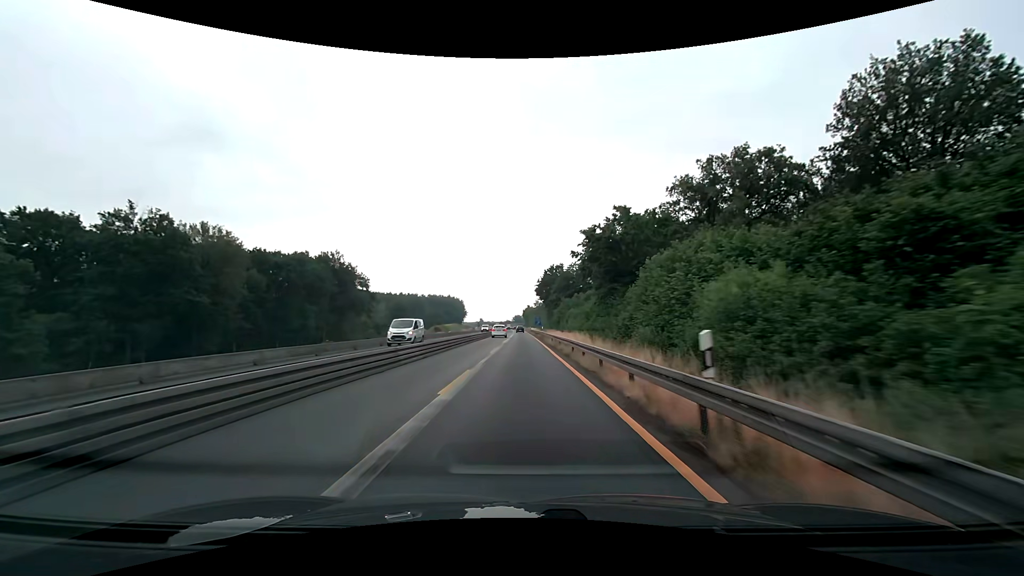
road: motorway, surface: asphalt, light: Day
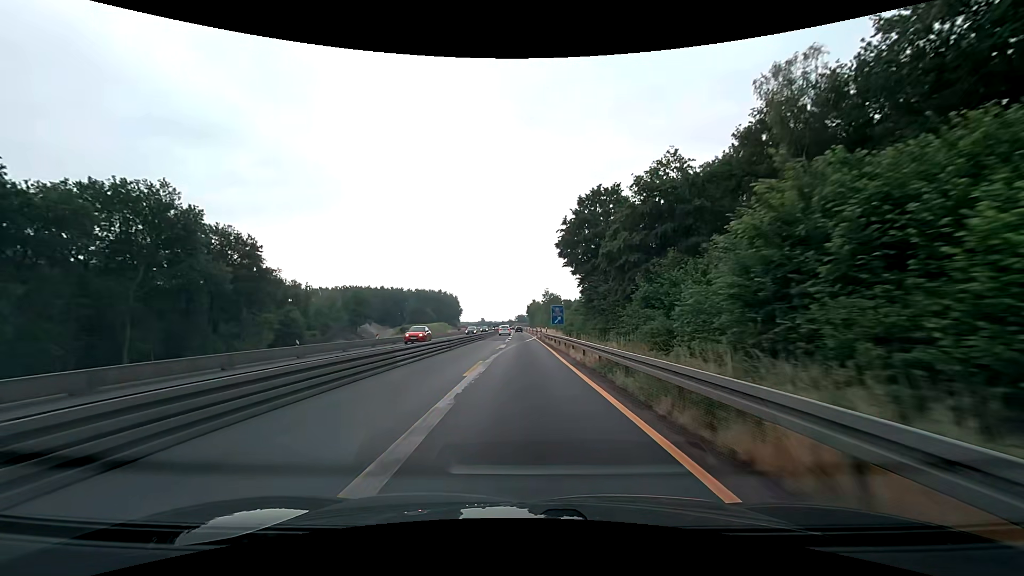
(-0.3, +62.7) m; 0°
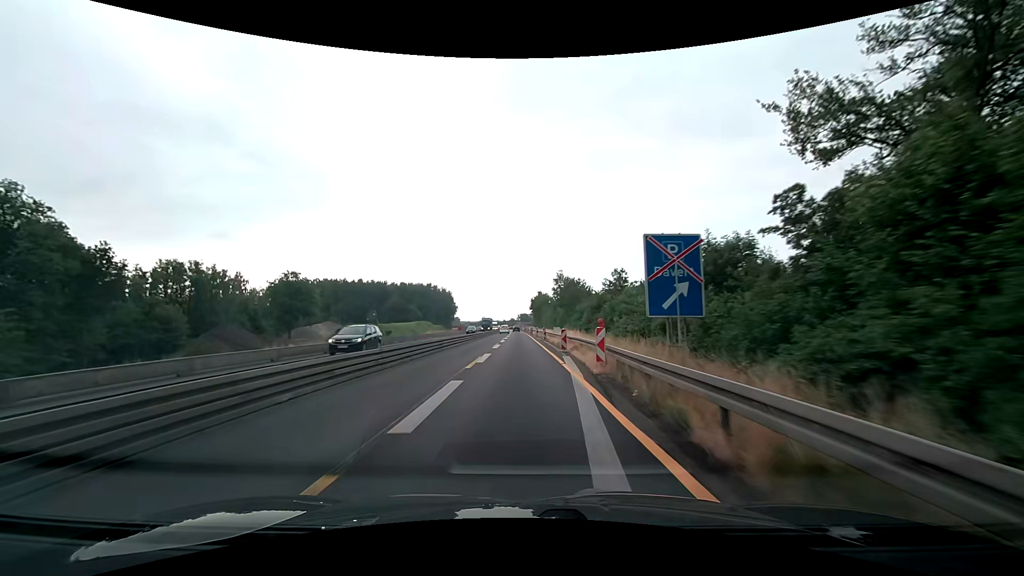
(-0.1, +50.2) m; 0°
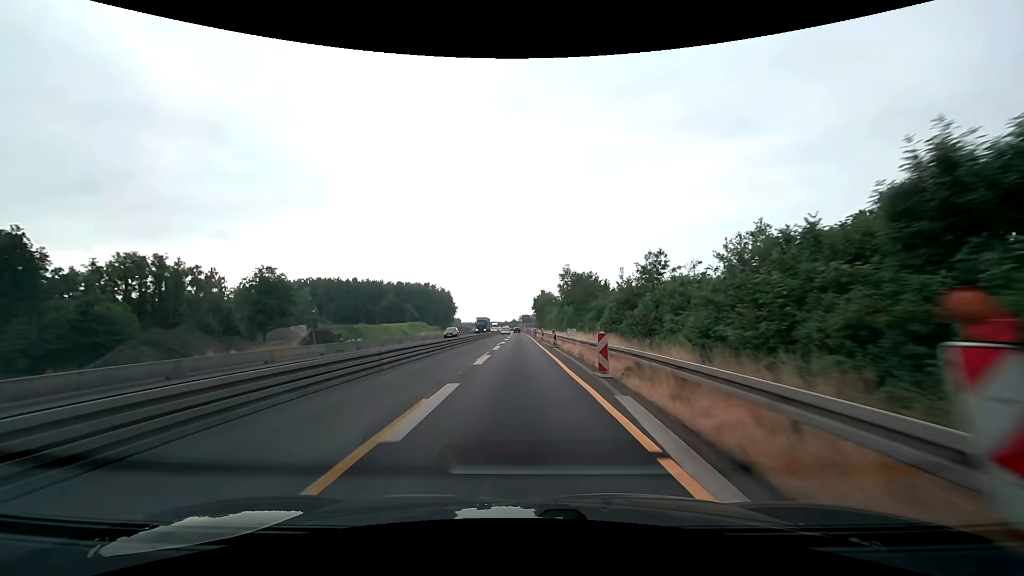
(0.0, +12.6) m; 0°
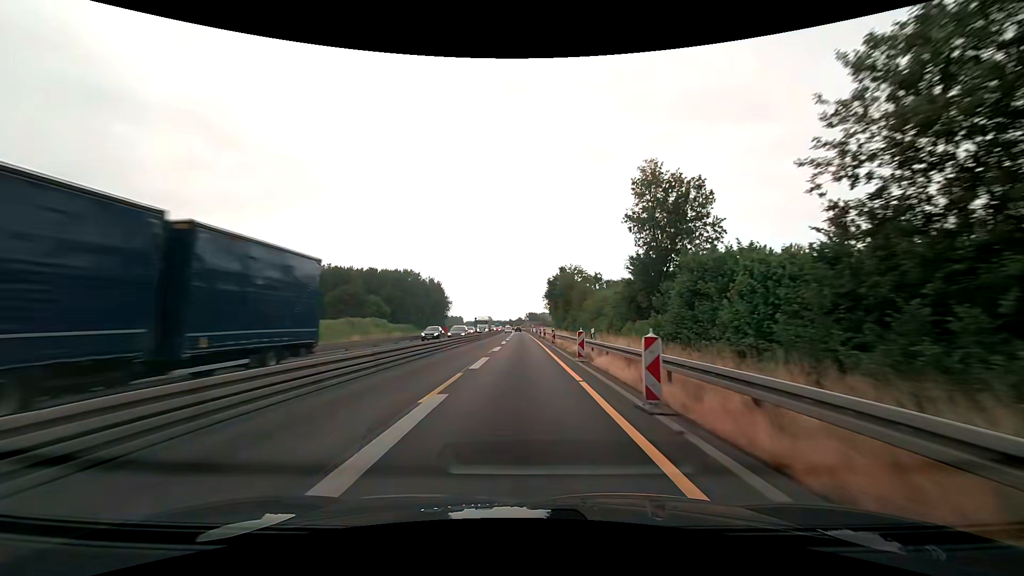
(-0.3, +62.8) m; -1°
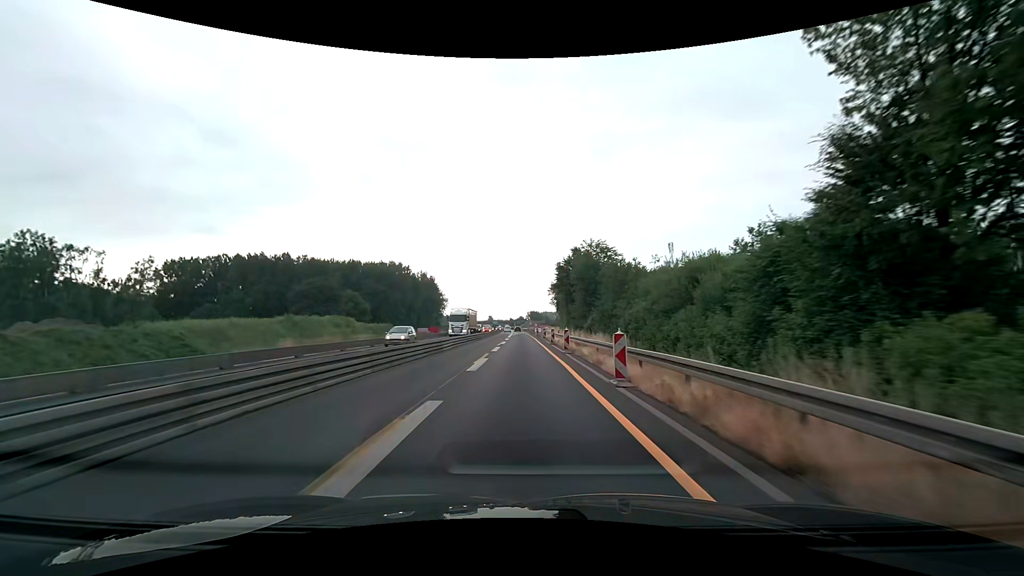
(0.0, +25.1) m; 0°
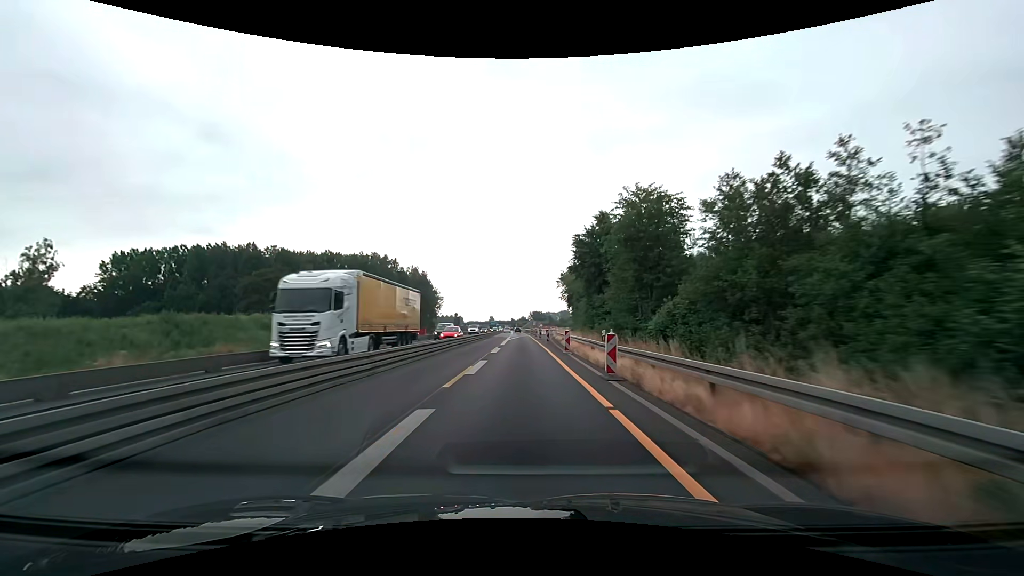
(-0.1, +25.1) m; 0°
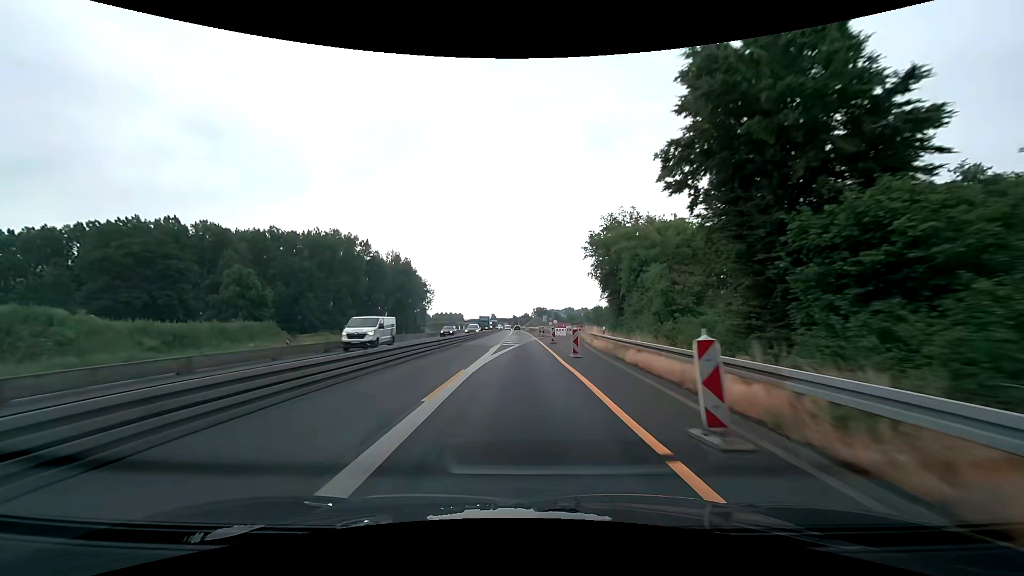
(-0.1, +37.7) m; 0°
(0, +10) (0, +20) (0, +30) (0, +40) (0, +50) (0, +60) (0, +70) (-1, +80) (-1, +90) (-1, +100) m
